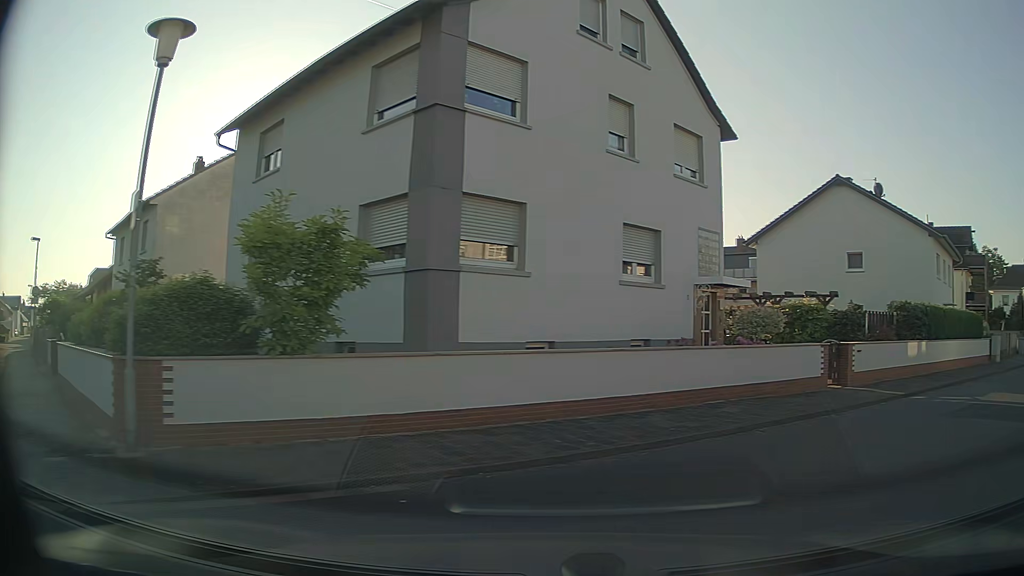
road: residential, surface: asphalt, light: Day
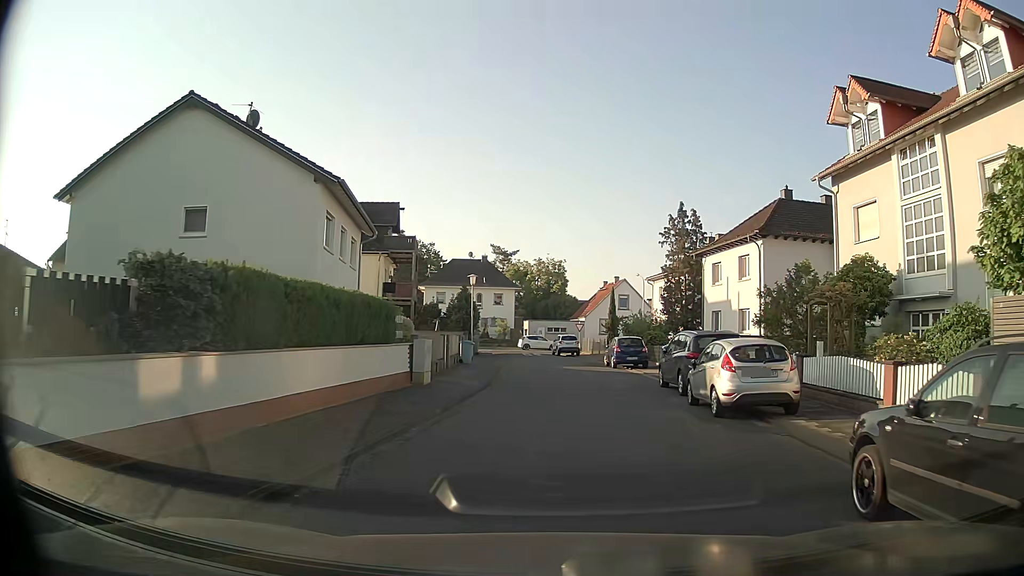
(+7.6, +11.6) m; +49°
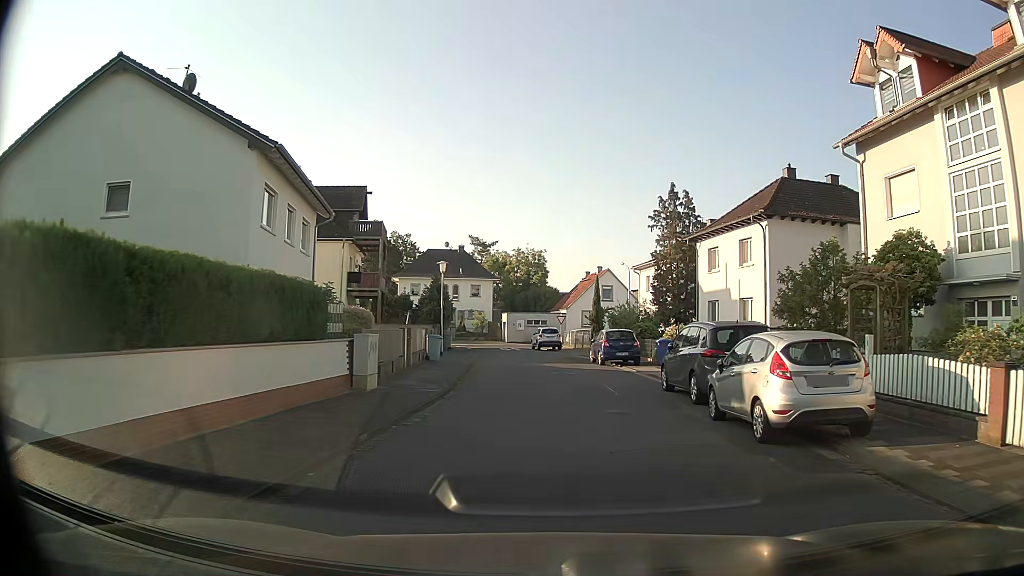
(0.0, +4.0) m; +2°
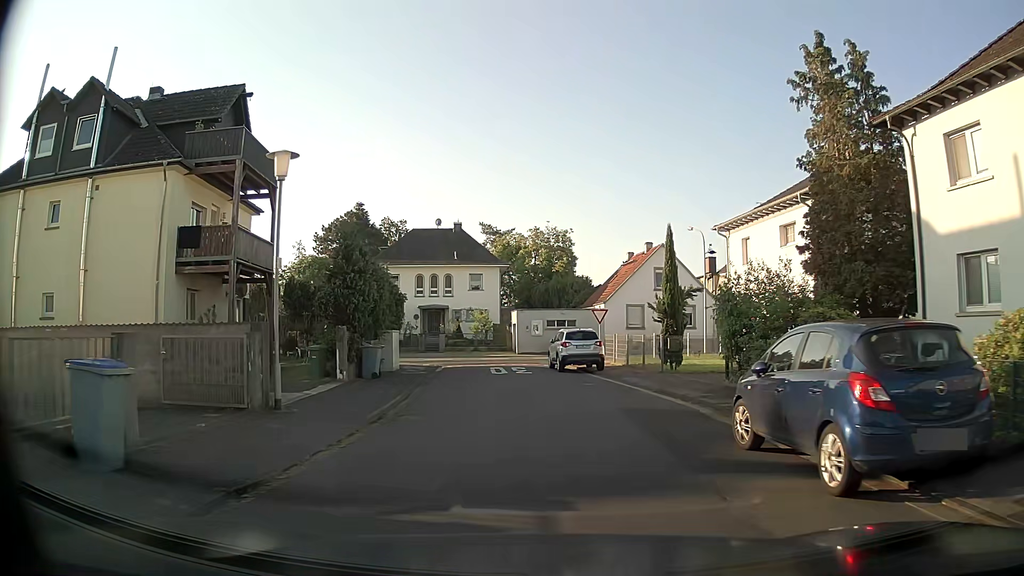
(+0.3, +22.7) m; -1°
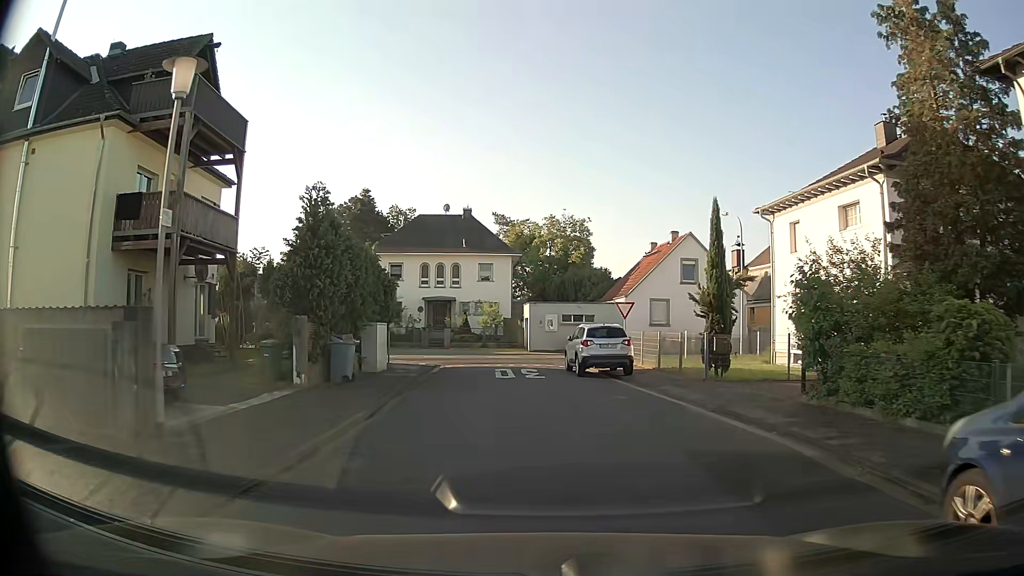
(-0.1, +4.5) m; -3°
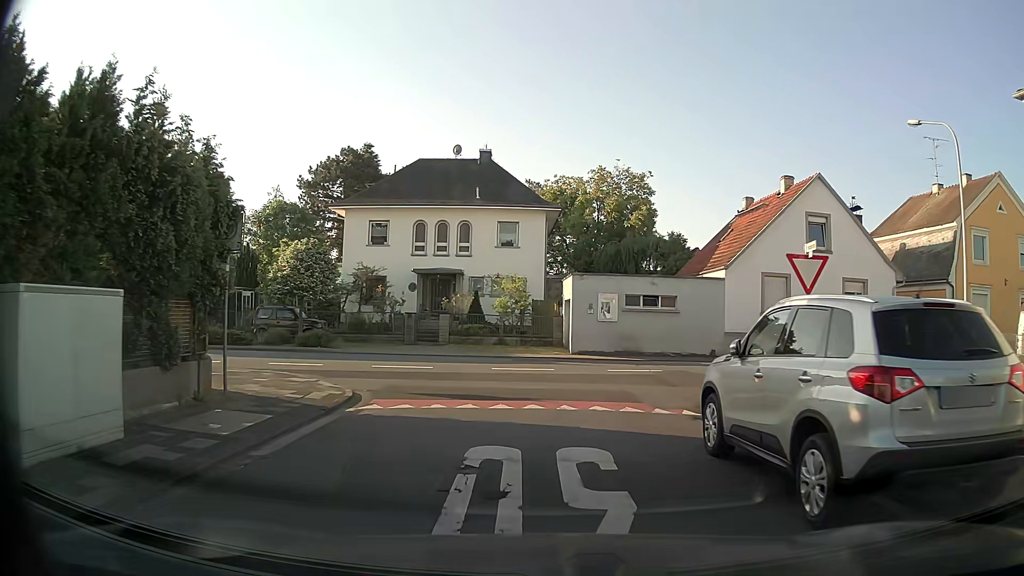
(-0.3, +16.5) m; -3°
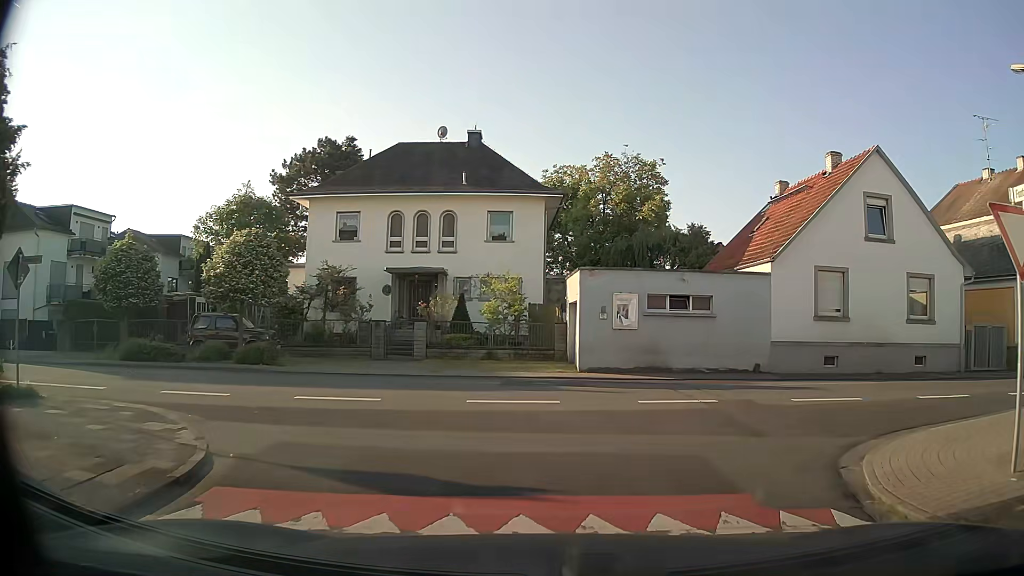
(0.0, +5.6) m; +2°
